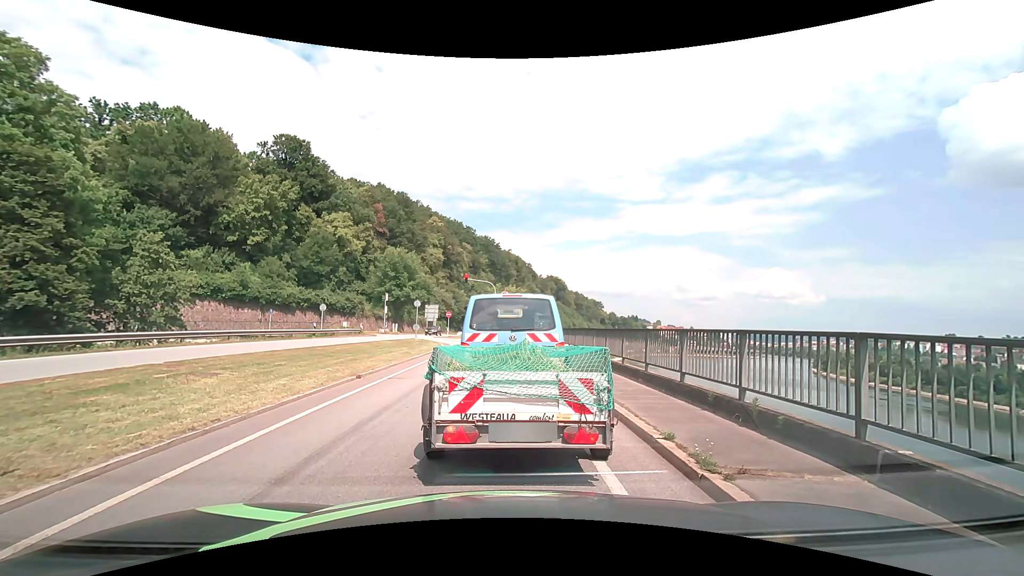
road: primary_link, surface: asphalt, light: Day
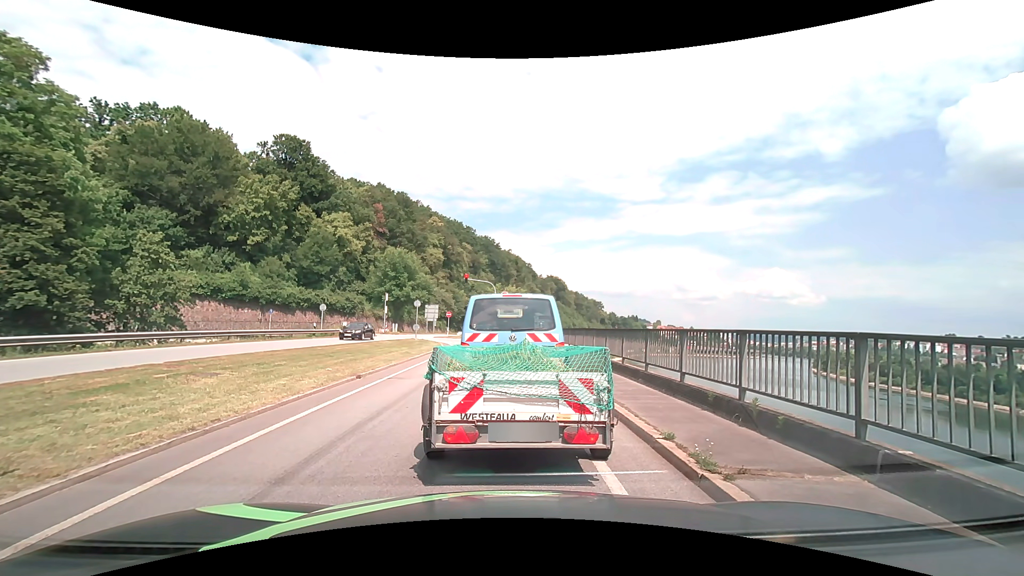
(0.0, 0.0) m; 0°
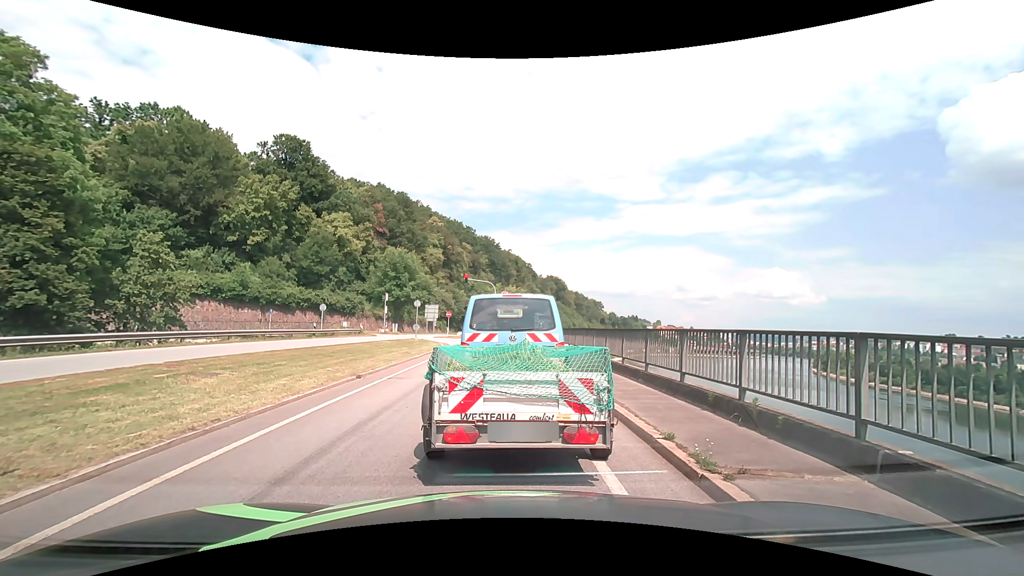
(0.0, 0.0) m; 0°
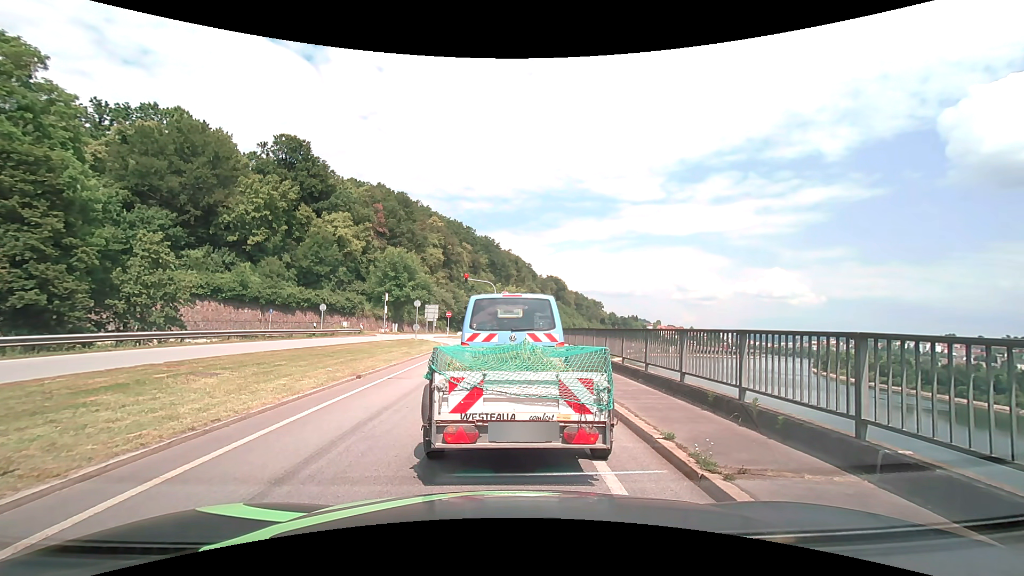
(0.0, 0.0) m; 0°
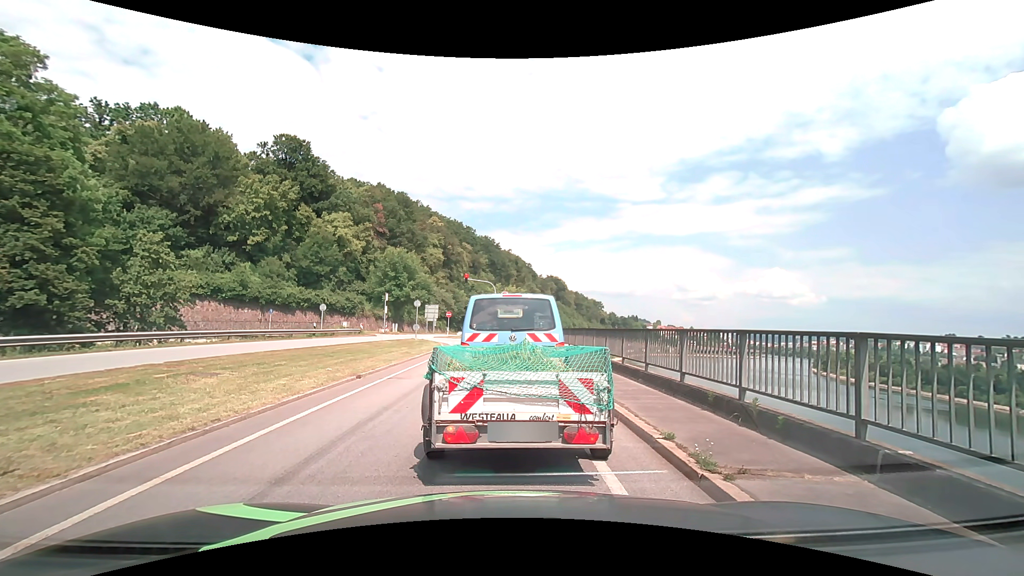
(0.0, 0.0) m; 0°
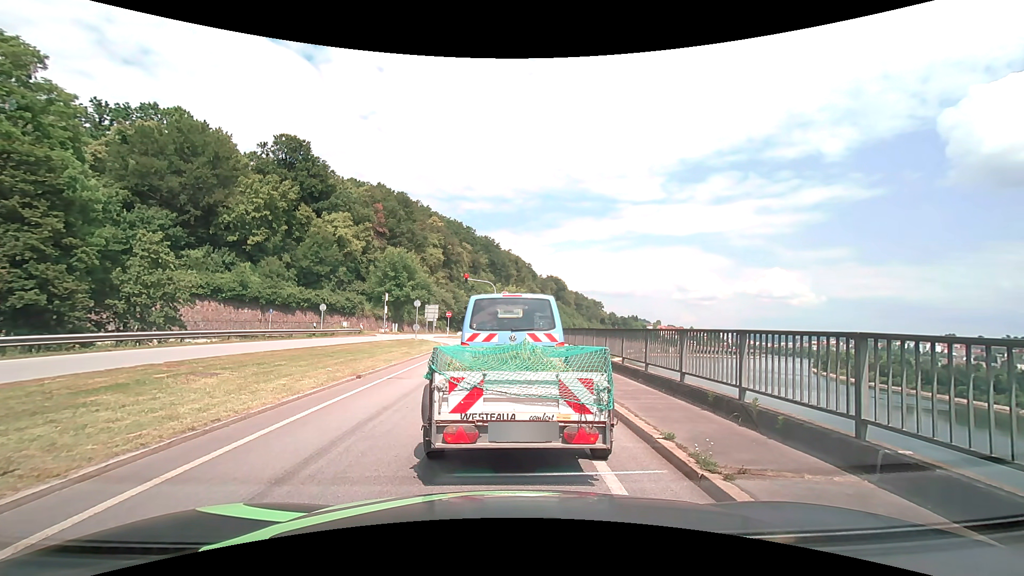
(0.0, 0.0) m; 0°
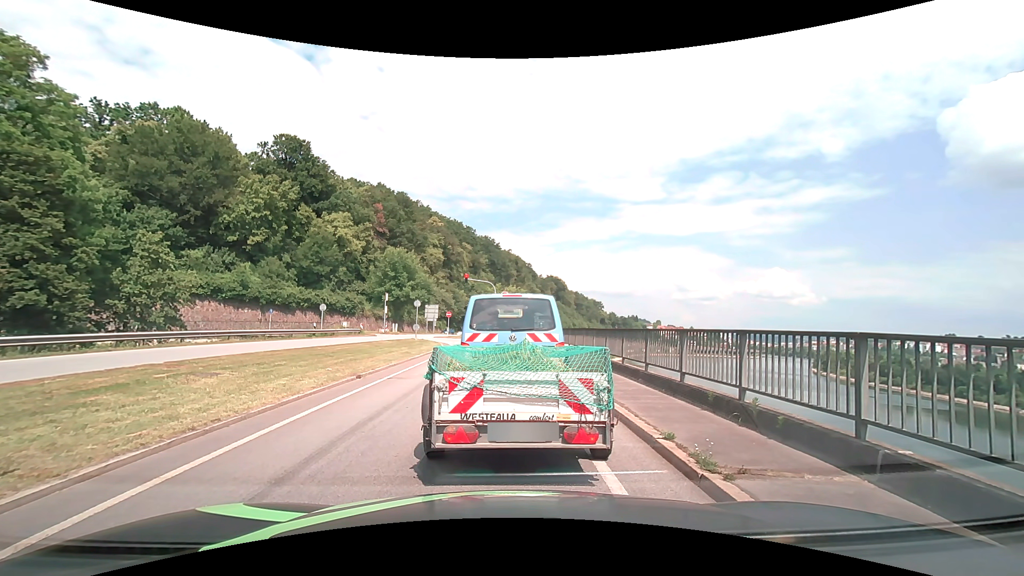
(0.0, 0.0) m; 0°
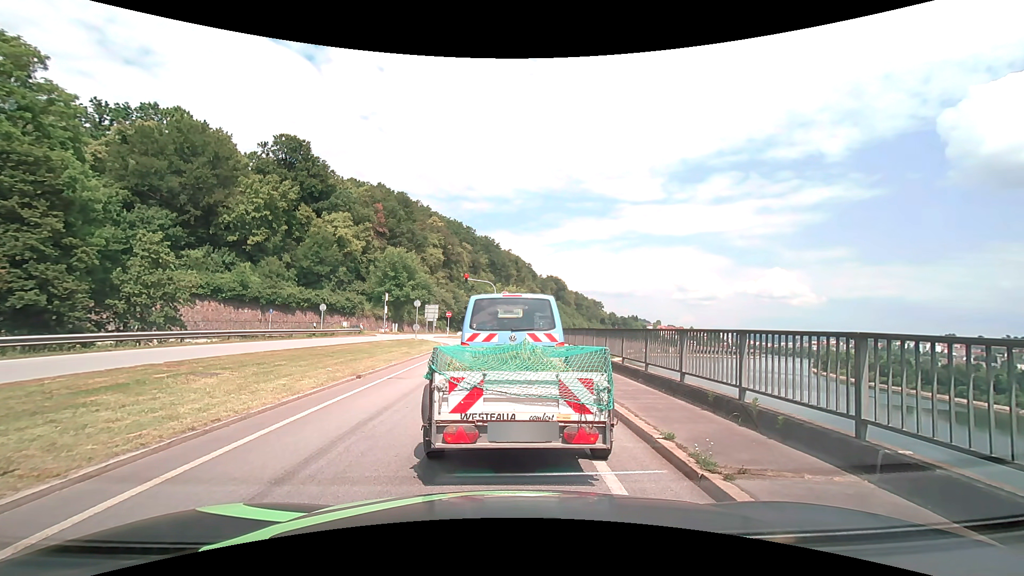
(0.0, 0.0) m; 0°
